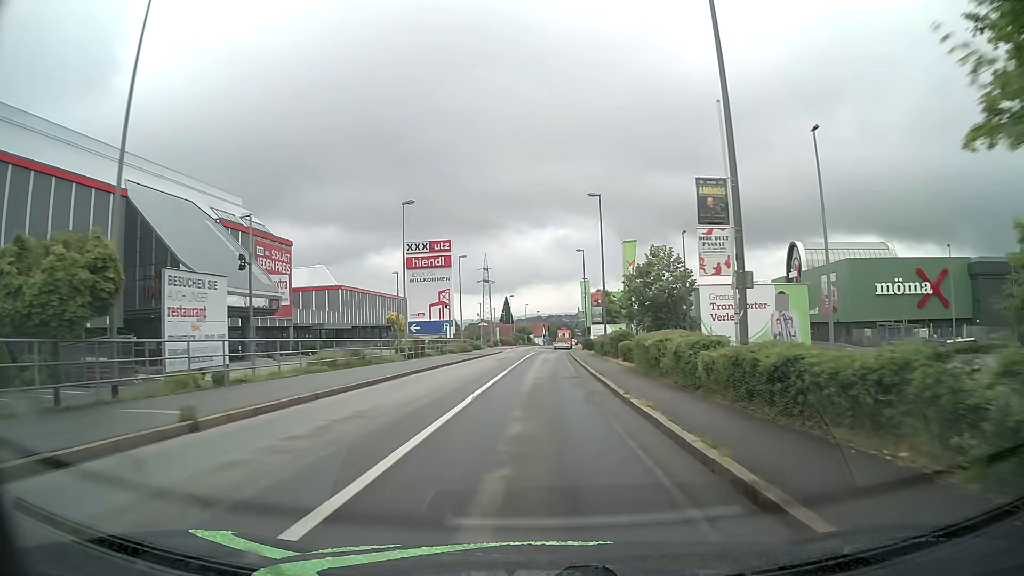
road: tertiary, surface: asphalt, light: Day
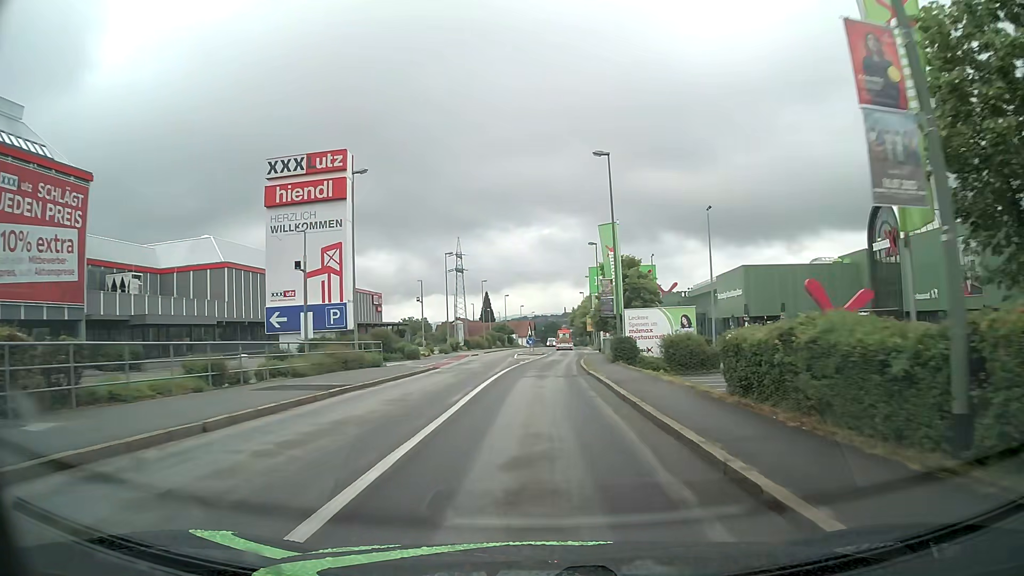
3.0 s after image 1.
(+0.5, +36.6) m; +1°
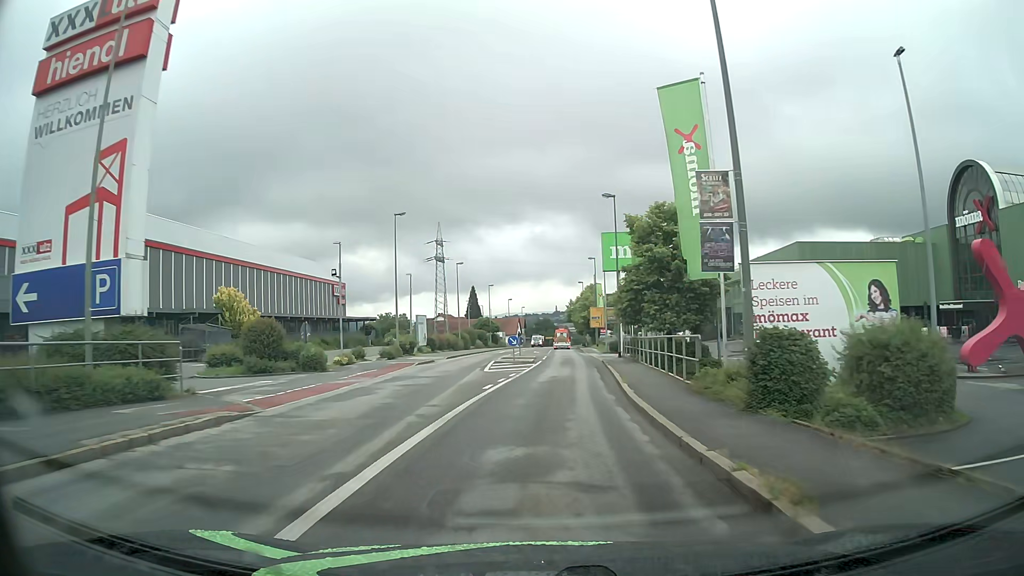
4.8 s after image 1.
(+0.1, +20.9) m; +1°
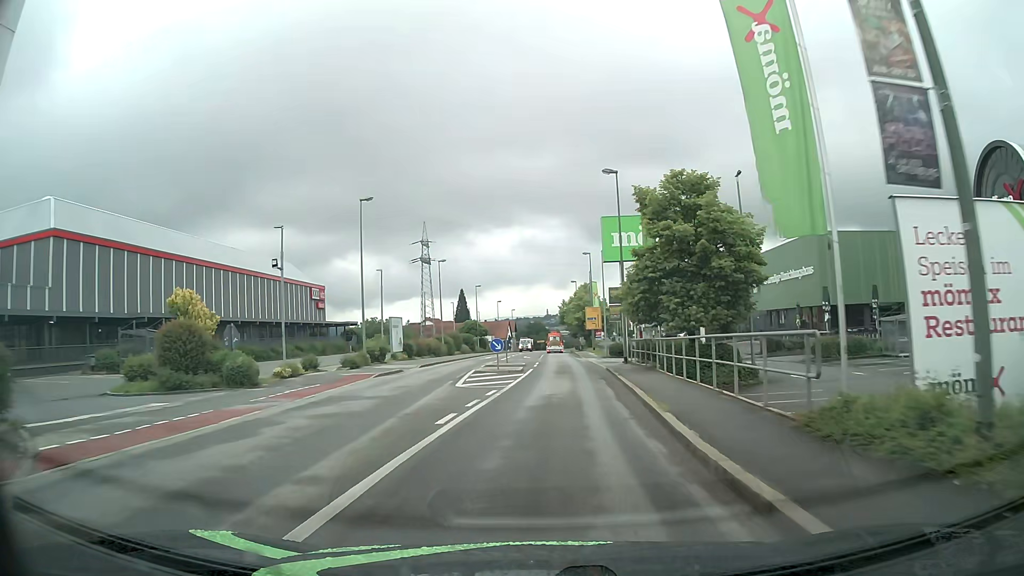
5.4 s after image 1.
(+0.1, +6.8) m; +1°
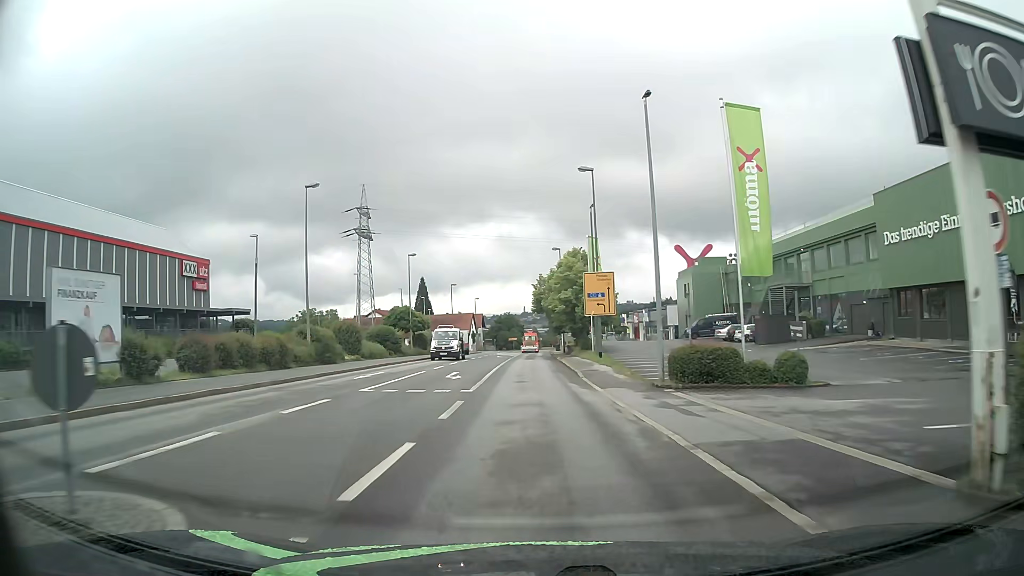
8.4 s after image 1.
(+1.0, +34.1) m; +1°
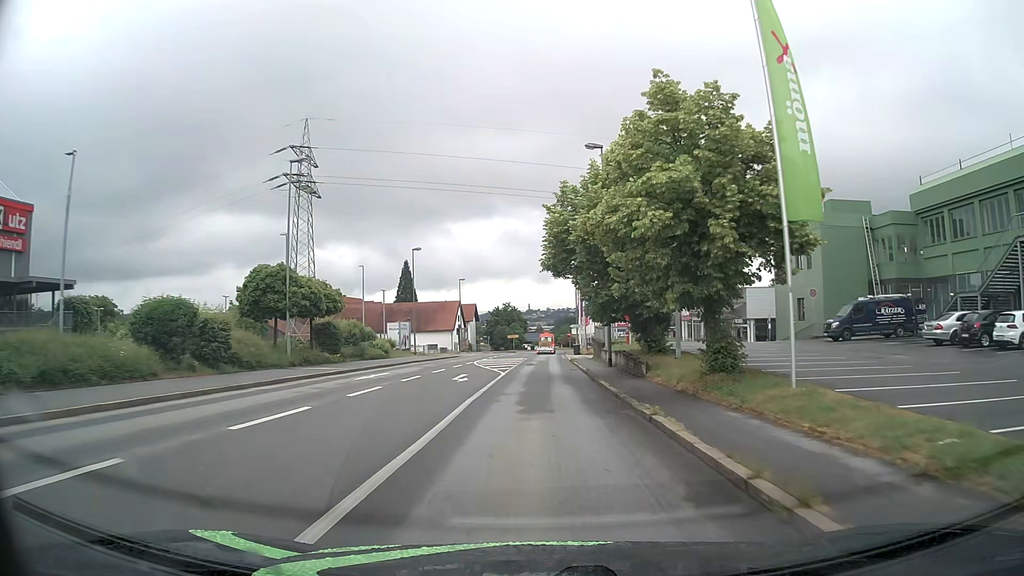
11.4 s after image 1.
(-0.4, +35.2) m; -1°
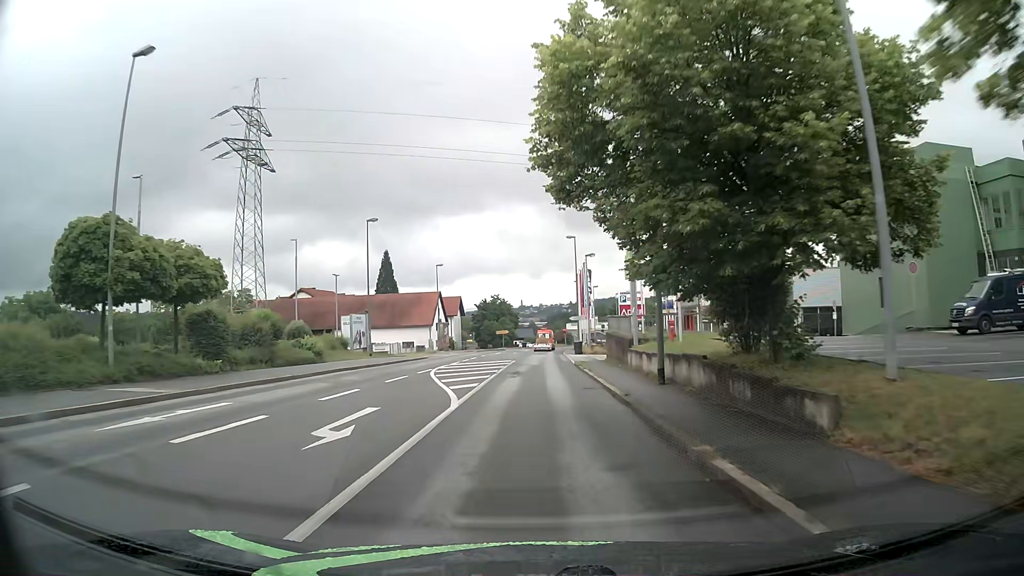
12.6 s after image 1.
(+0.1, +14.1) m; 0°
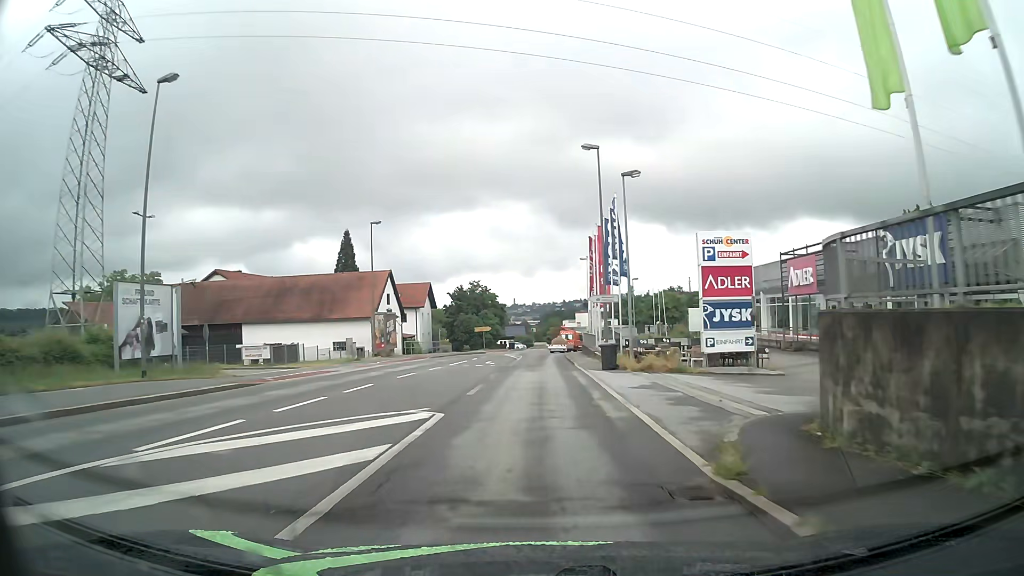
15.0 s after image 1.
(+0.3, +28.0) m; +1°
(0, +10) (0, +20) (0, +30) (0, +40) (0, +50) (+1, +60) (+2, +70) (+4, +80) (+7, +89) (+10, +99) m
